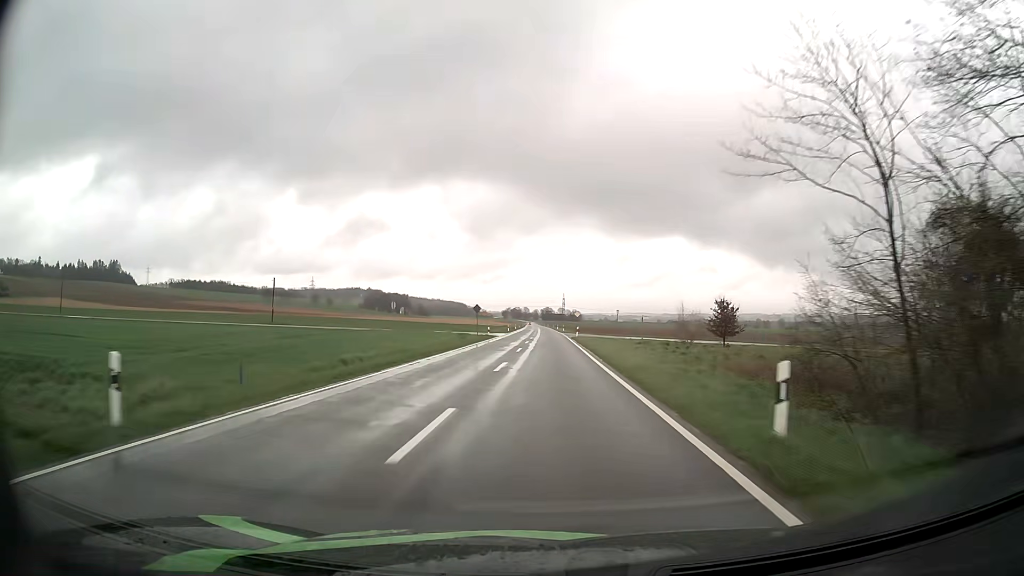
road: tertiary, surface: asphalt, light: Day
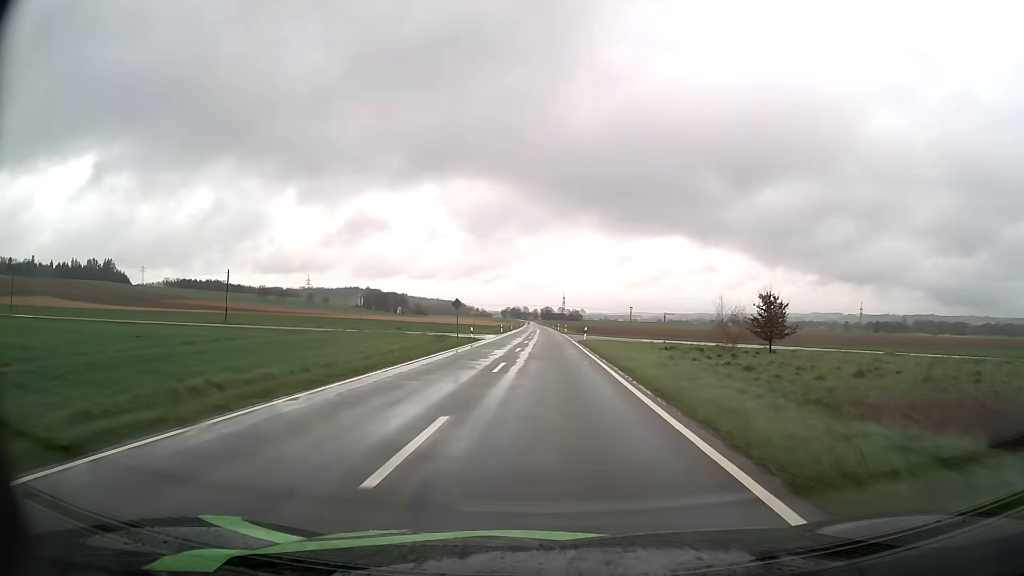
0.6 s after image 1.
(0.0, +13.4) m; 0°
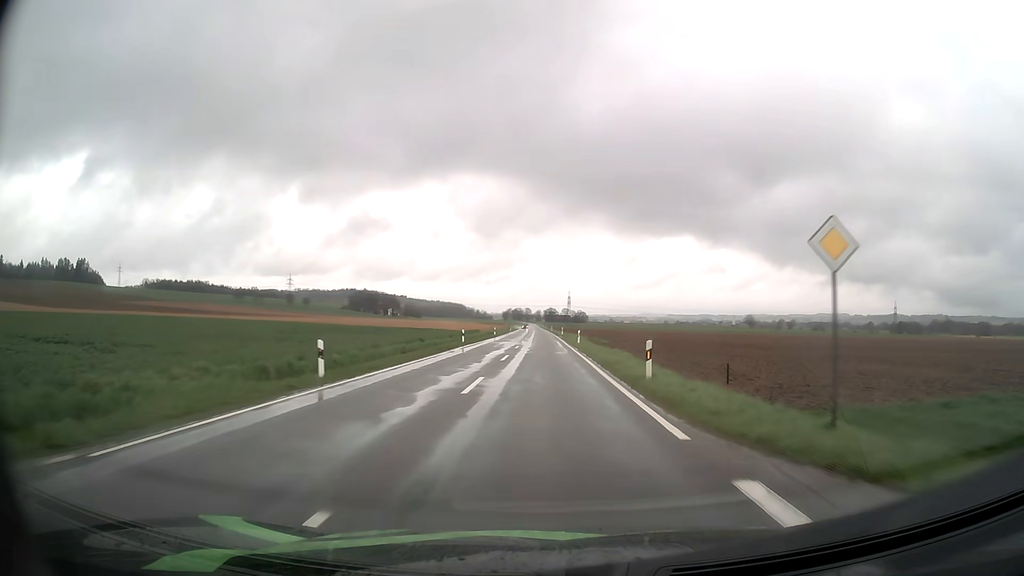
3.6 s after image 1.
(-0.2, +67.5) m; 0°
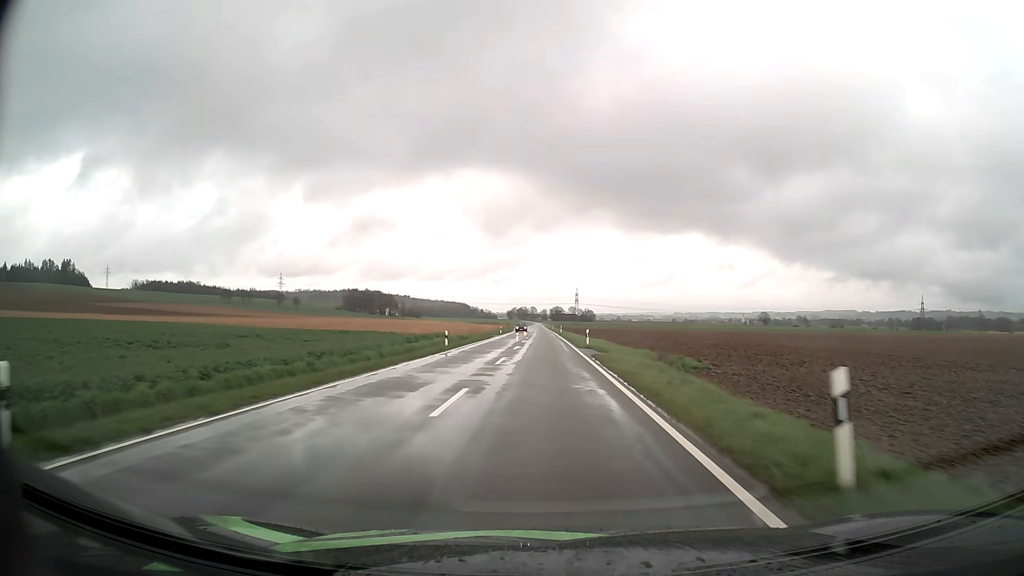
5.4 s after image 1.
(-0.2, +40.9) m; 0°
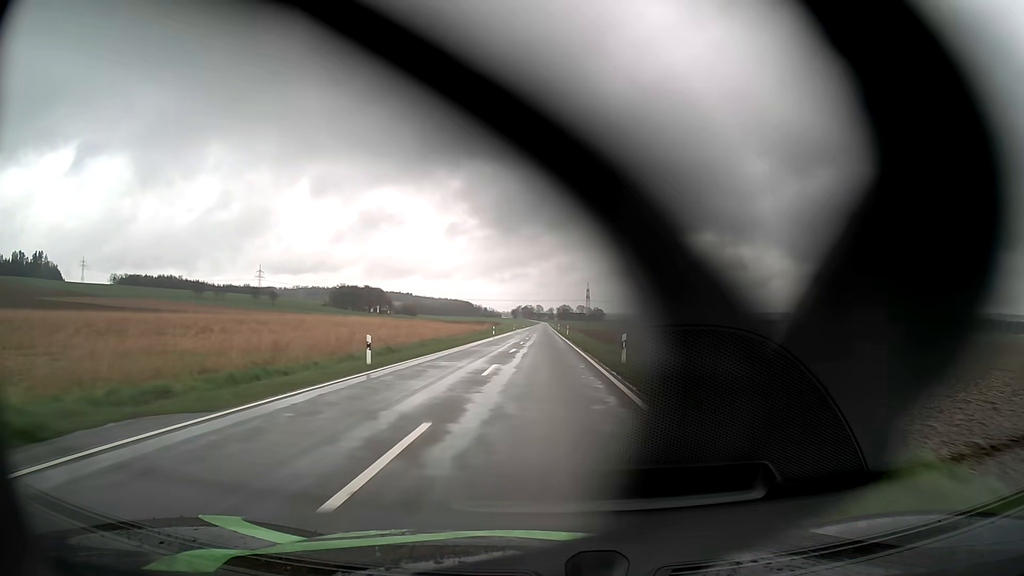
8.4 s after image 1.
(-0.5, +67.3) m; -1°
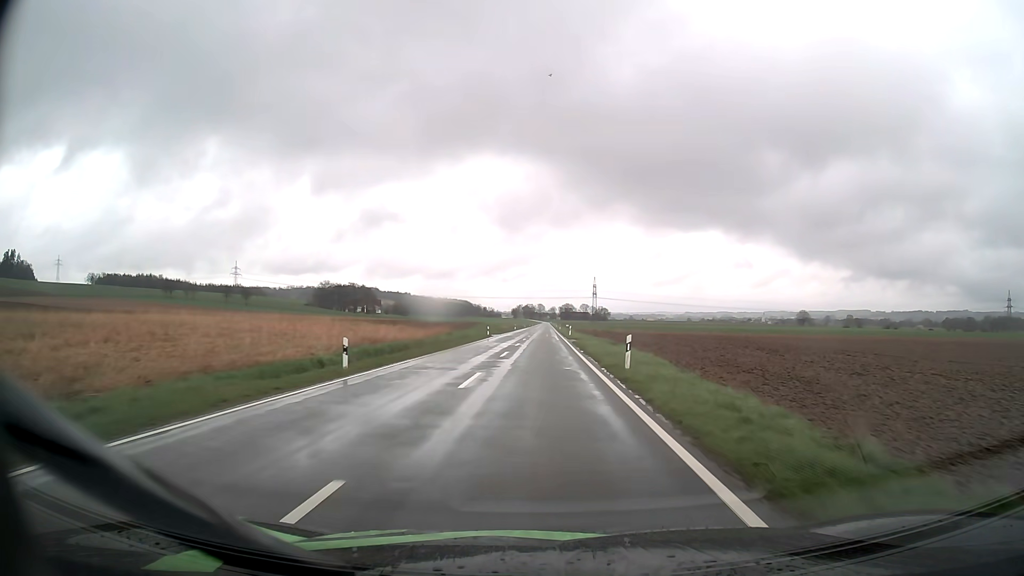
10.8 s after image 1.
(-0.1, +53.5) m; 0°
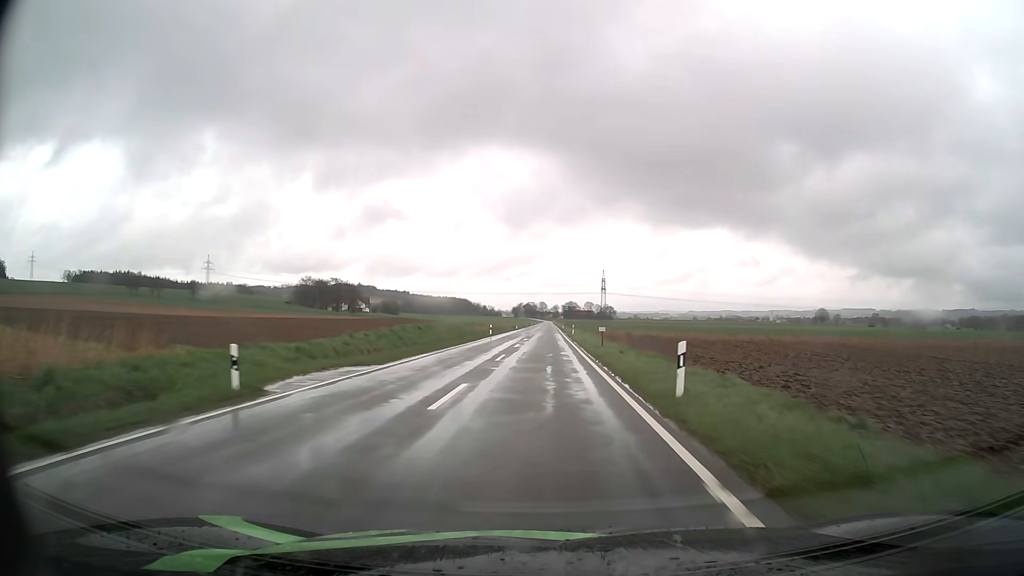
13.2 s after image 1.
(-0.1, +53.4) m; 0°
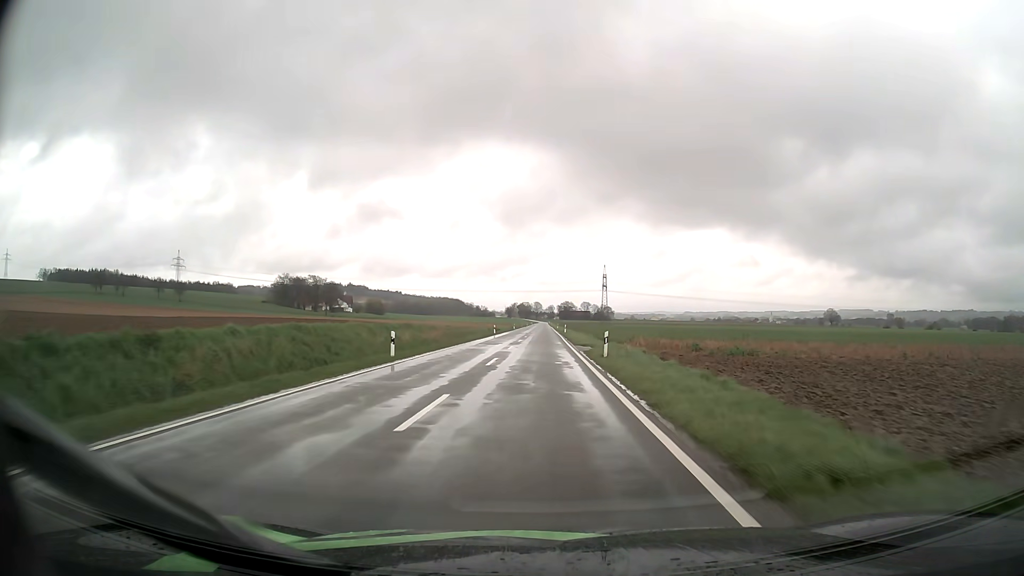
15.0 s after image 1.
(0.0, +39.5) m; 0°
(0, +10) (0, +20) (0, +30) (0, +40) (0, +50) (0, +60) (0, +70) (0, +80) (0, +90) (0, +100) m
